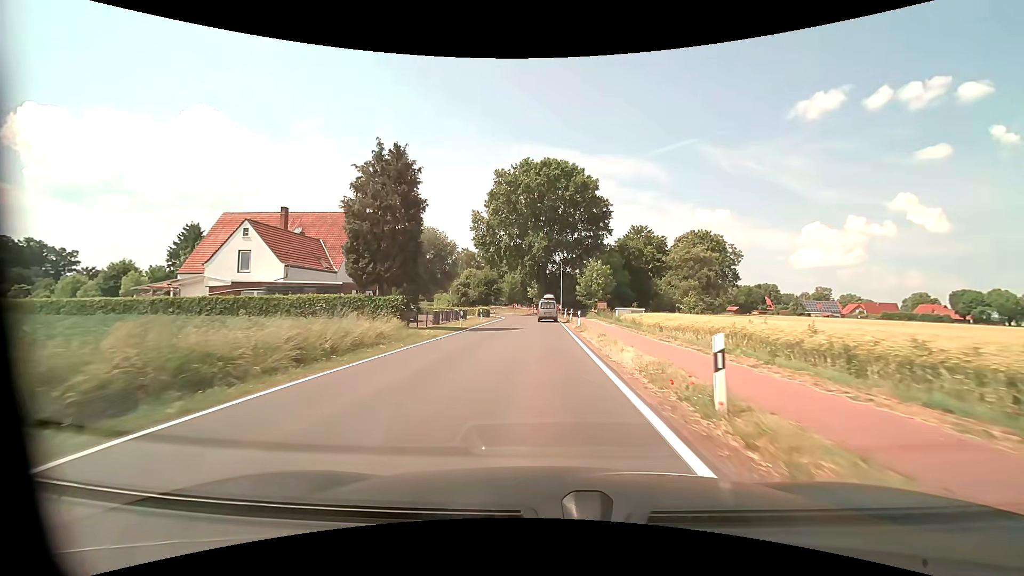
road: tertiary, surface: asphalt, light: Day
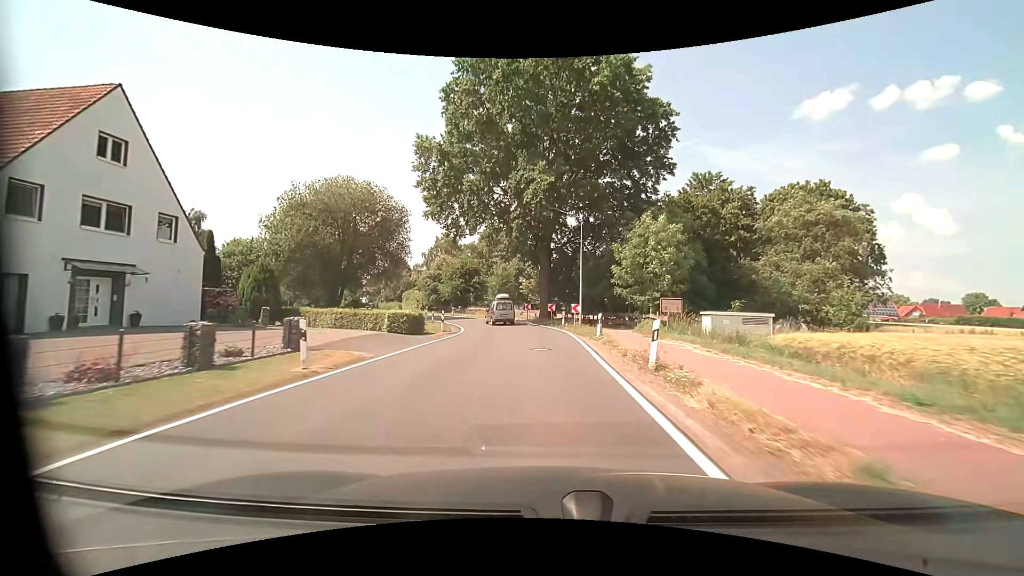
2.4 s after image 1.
(-0.1, +31.6) m; 0°
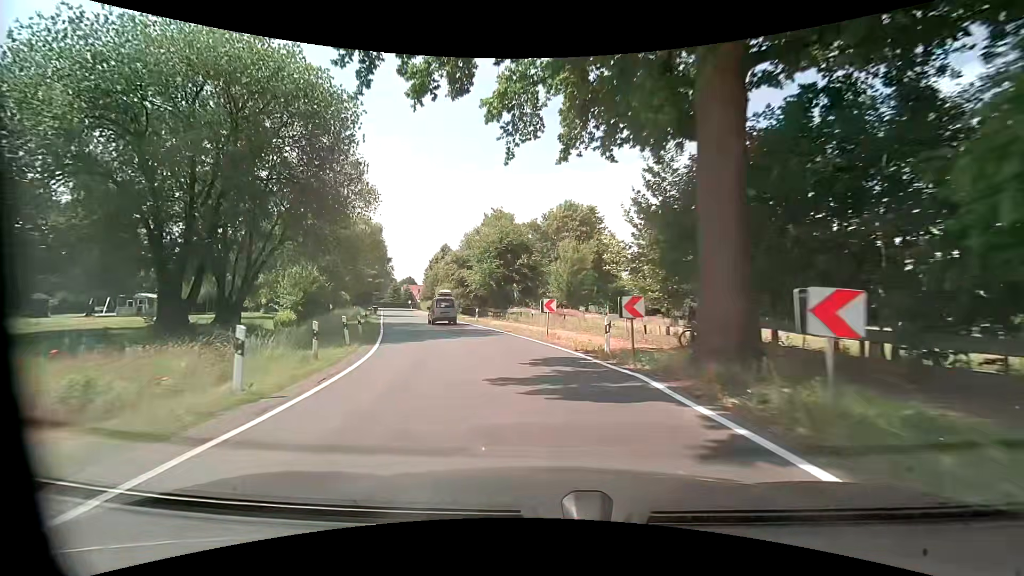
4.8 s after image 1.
(-1.6, +30.6) m; -10°
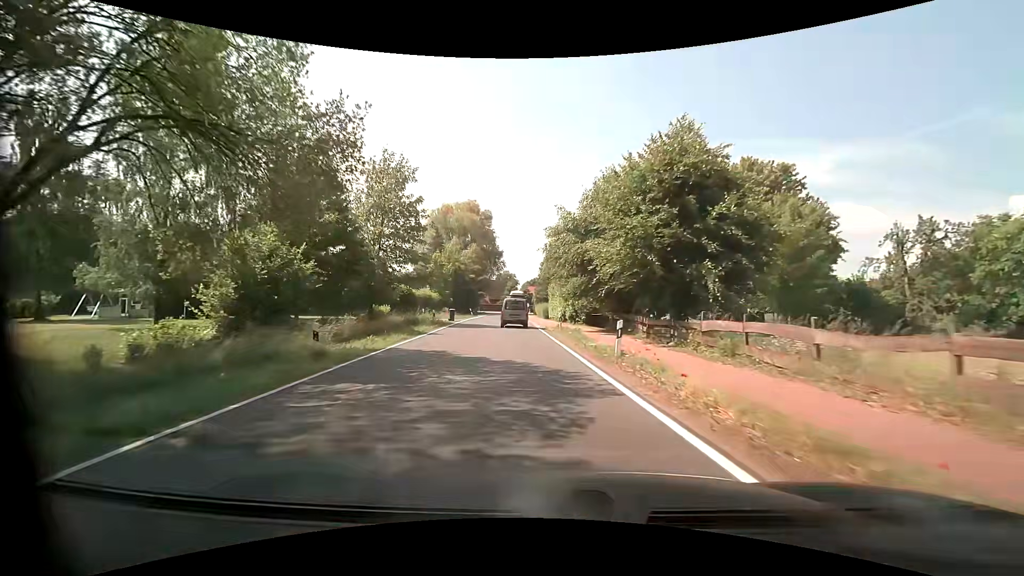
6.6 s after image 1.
(-2.9, +22.7) m; -14°
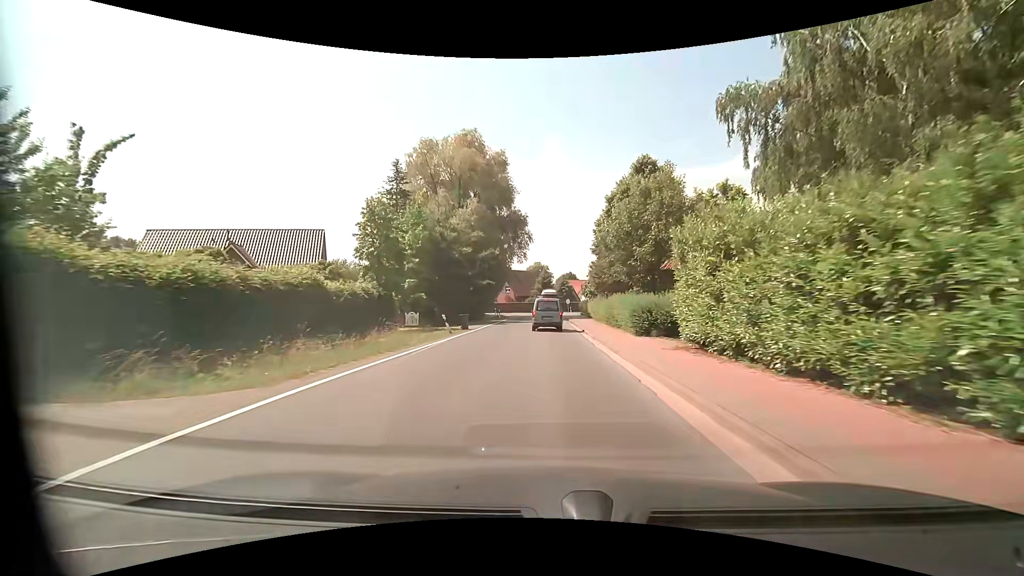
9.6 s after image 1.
(-2.5, +36.8) m; -4°
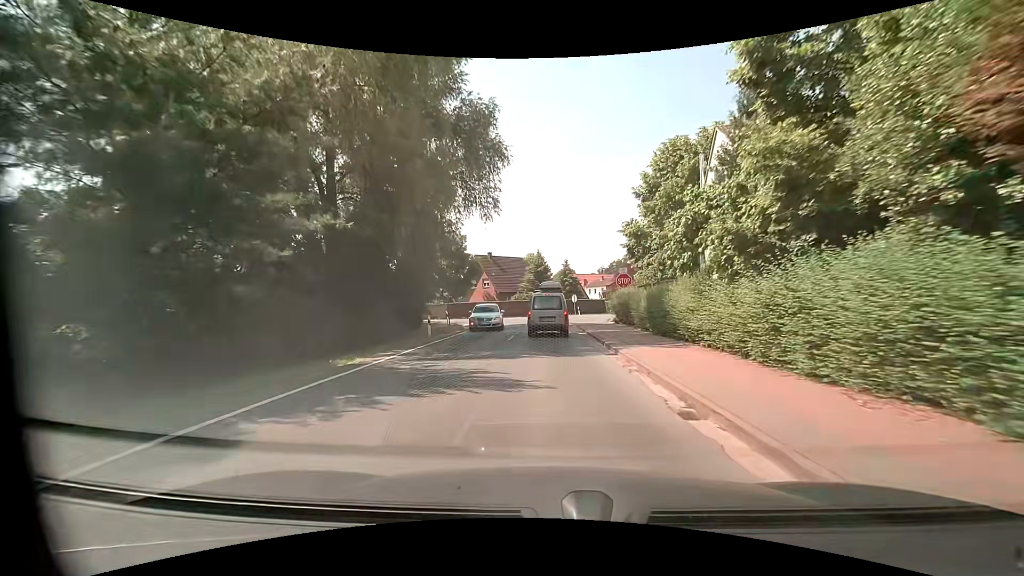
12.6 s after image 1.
(-0.2, +32.1) m; 0°
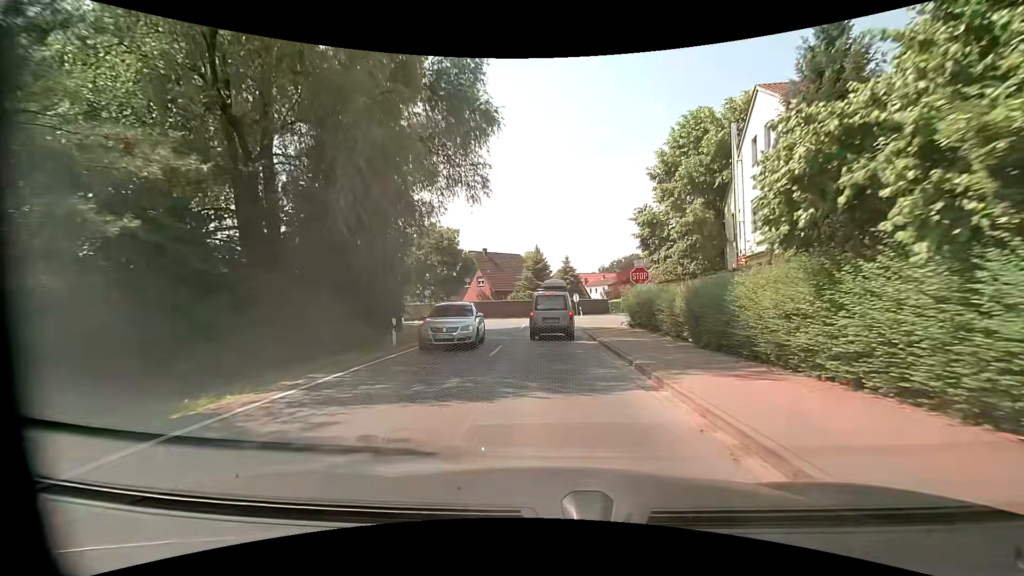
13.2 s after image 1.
(0.0, +5.2) m; 0°
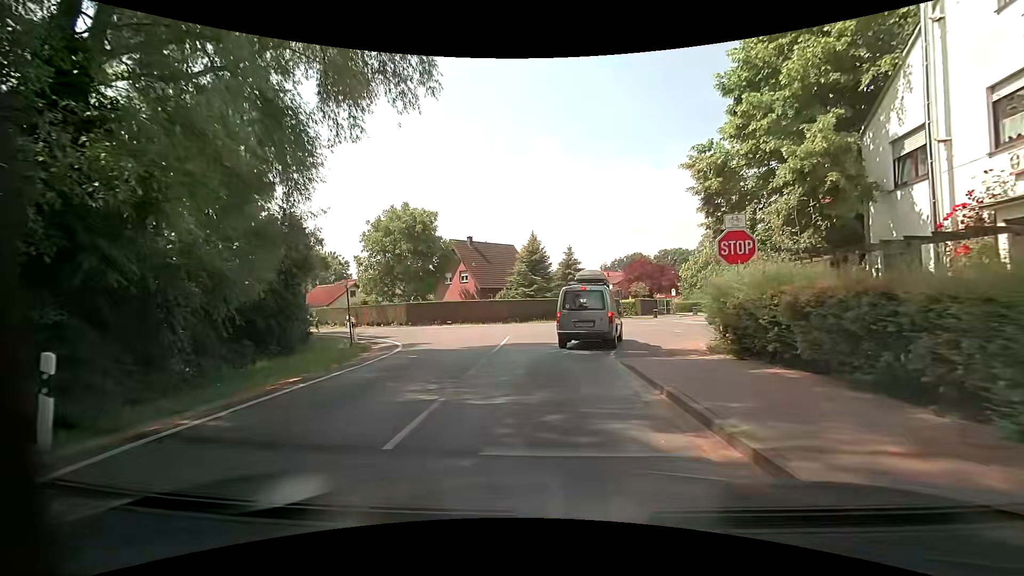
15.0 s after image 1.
(+0.1, +12.5) m; +1°
